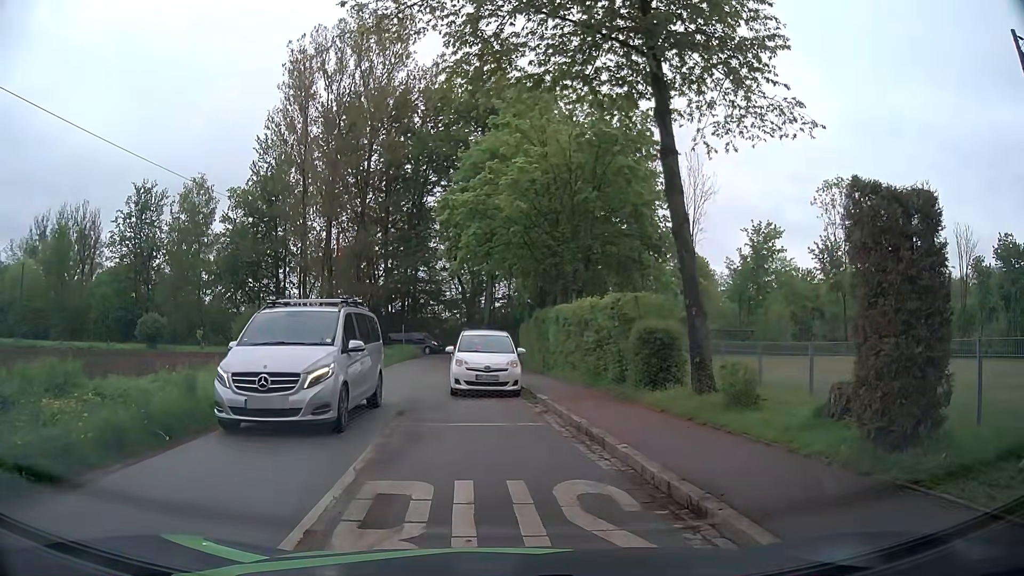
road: tertiary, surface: asphalt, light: Day
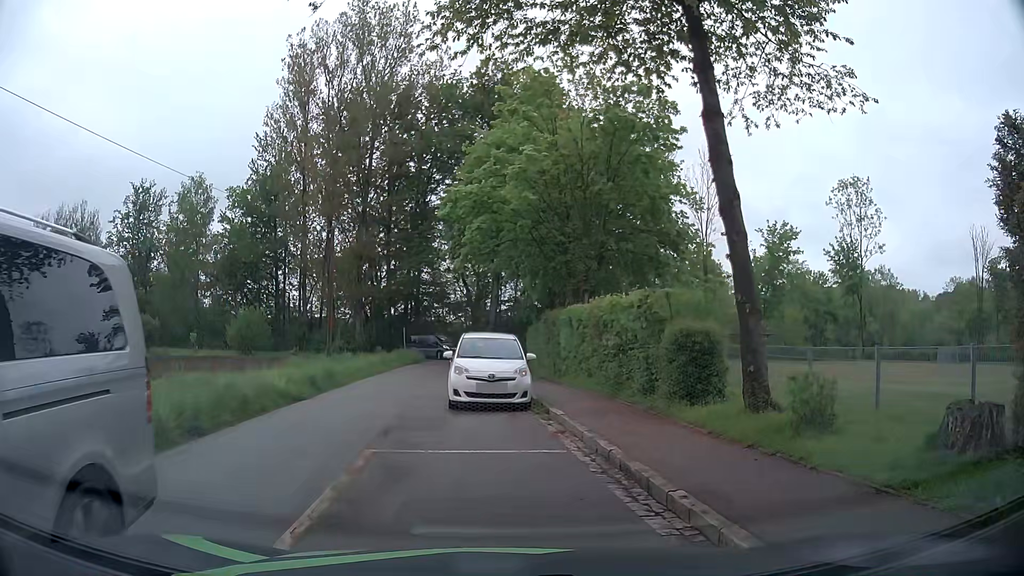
(0.0, +2.2) m; -1°
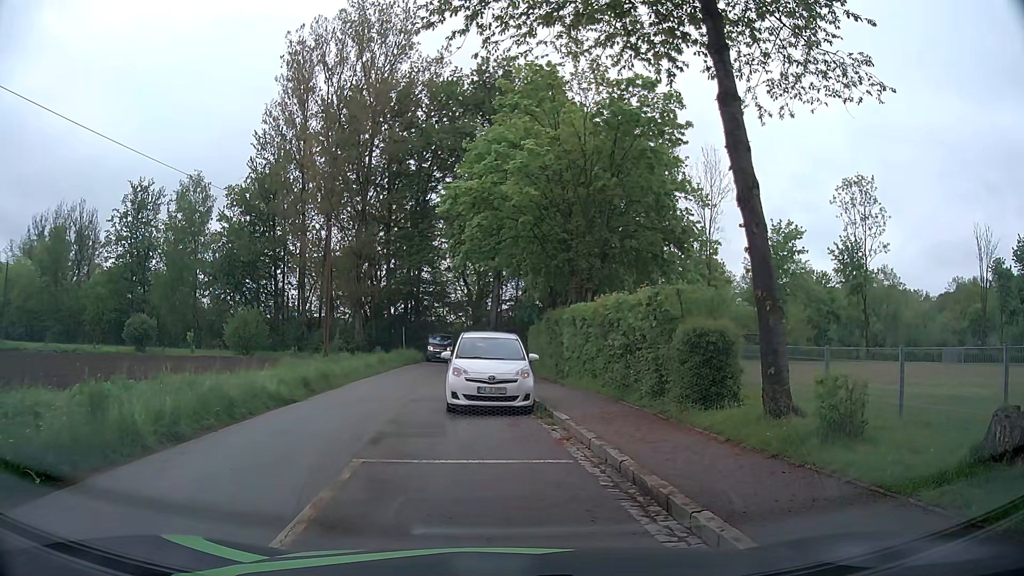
(0.0, +0.7) m; 0°
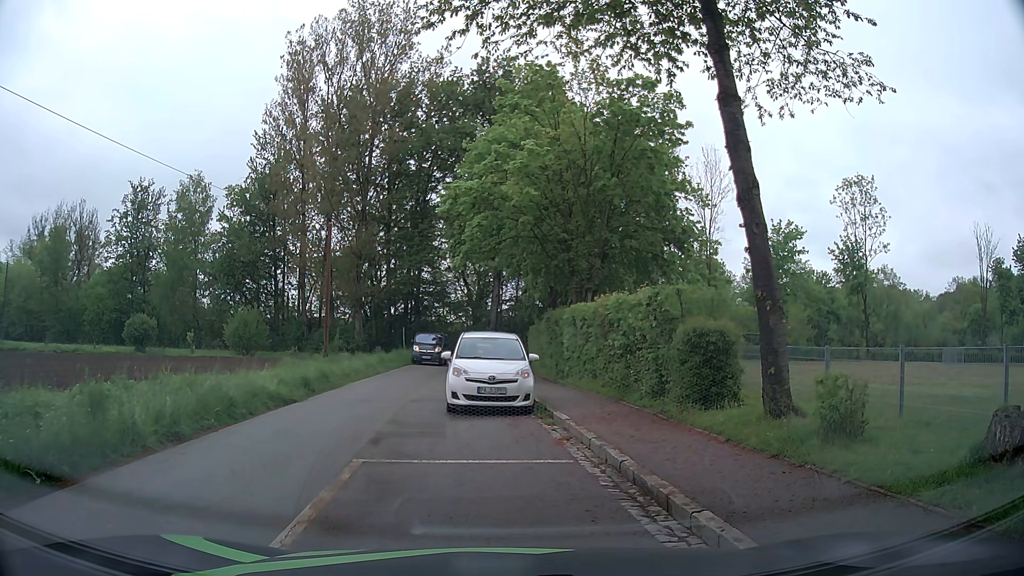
(0.0, +0.1) m; 0°
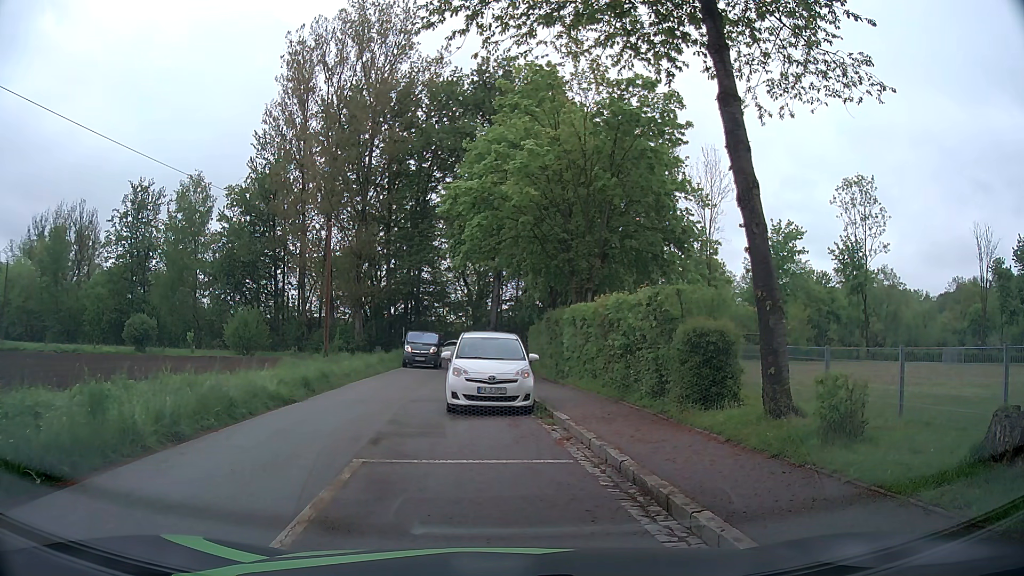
(0.0, 0.0) m; 0°
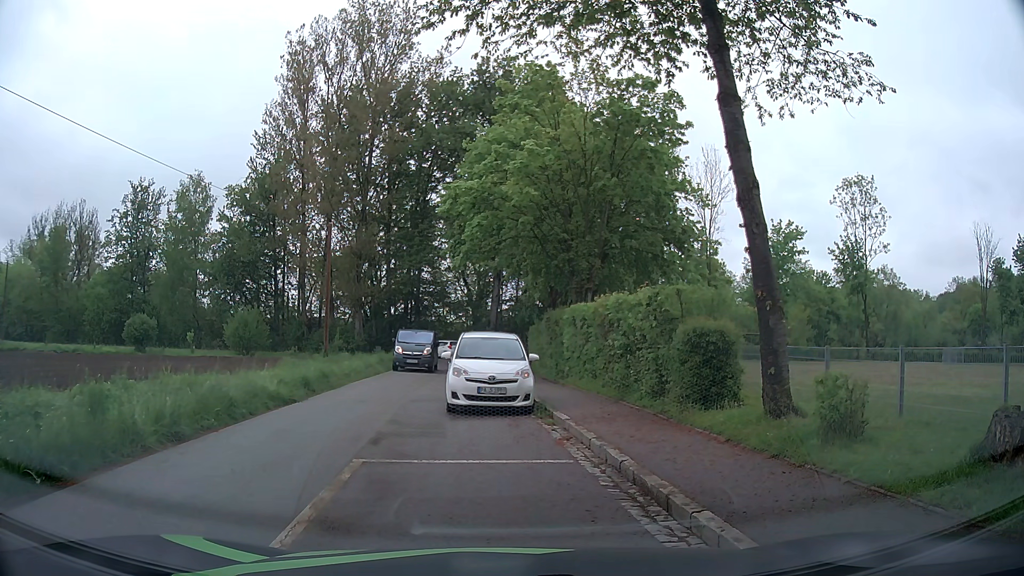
(0.0, 0.0) m; 0°
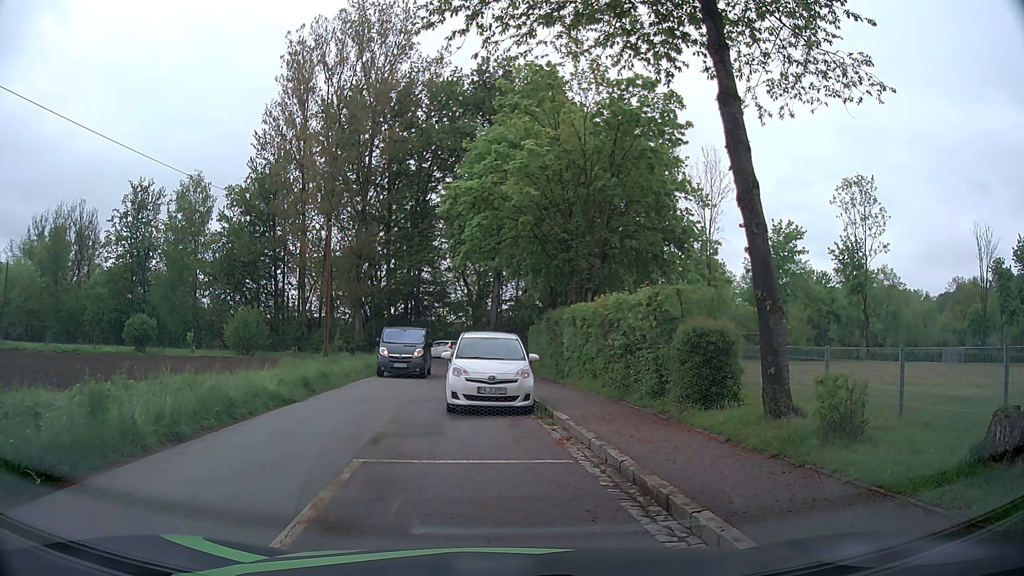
(0.0, 0.0) m; 0°
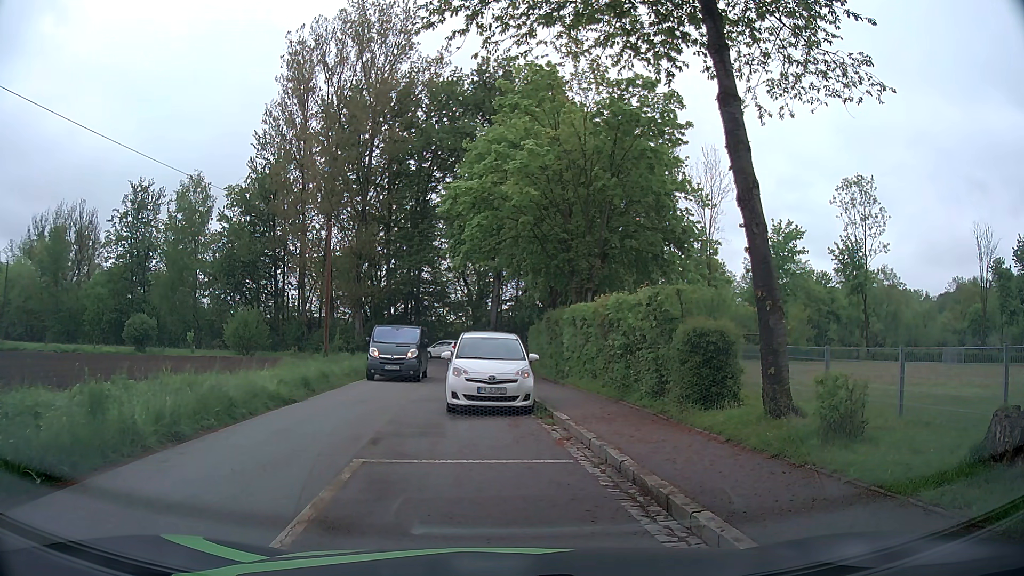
(0.0, 0.0) m; 0°
